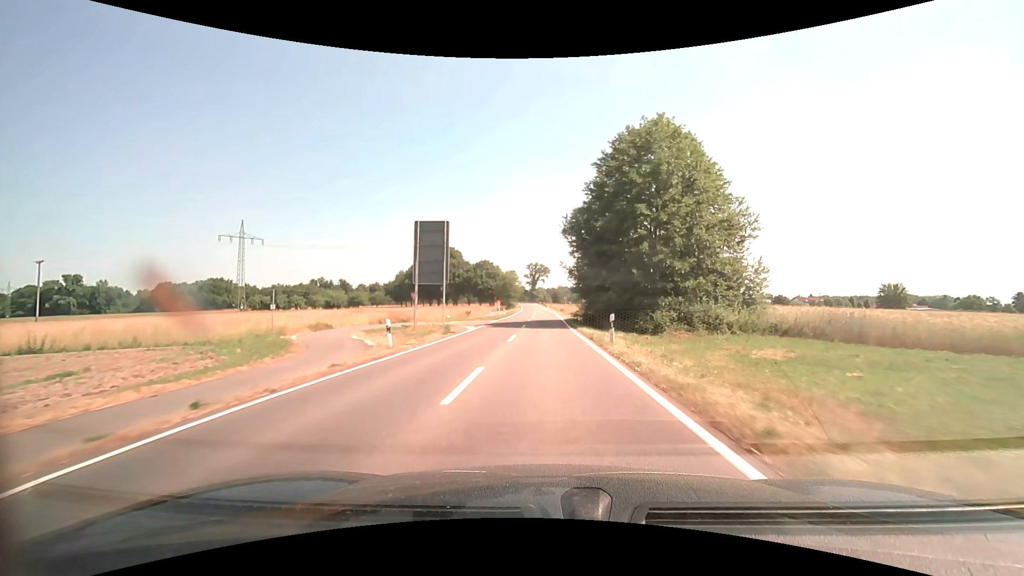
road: secondary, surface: asphalt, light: Day
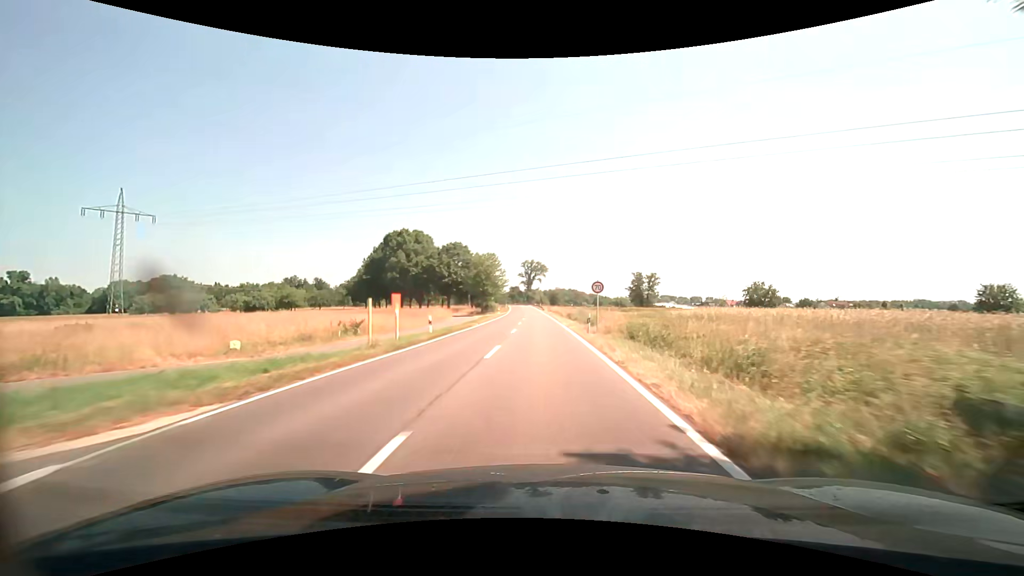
(+0.2, +41.6) m; +1°
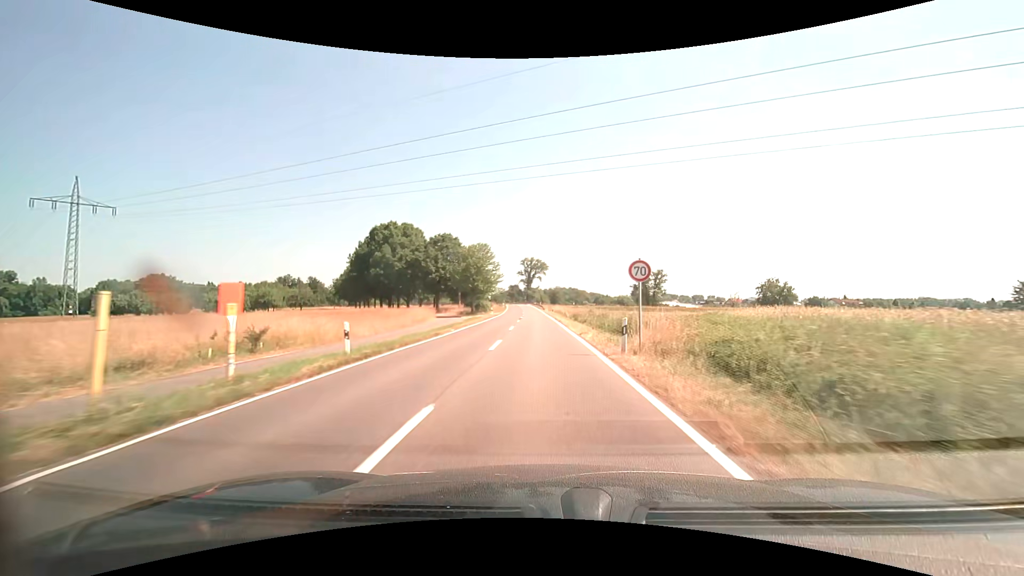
(0.0, +10.4) m; 0°
(0, +10) (0, +20) (0, +30) (-1, +40) (-1, +50) (-1, +60) (-2, +70) (-2, +80) (-3, +90) (-3, +100) m
